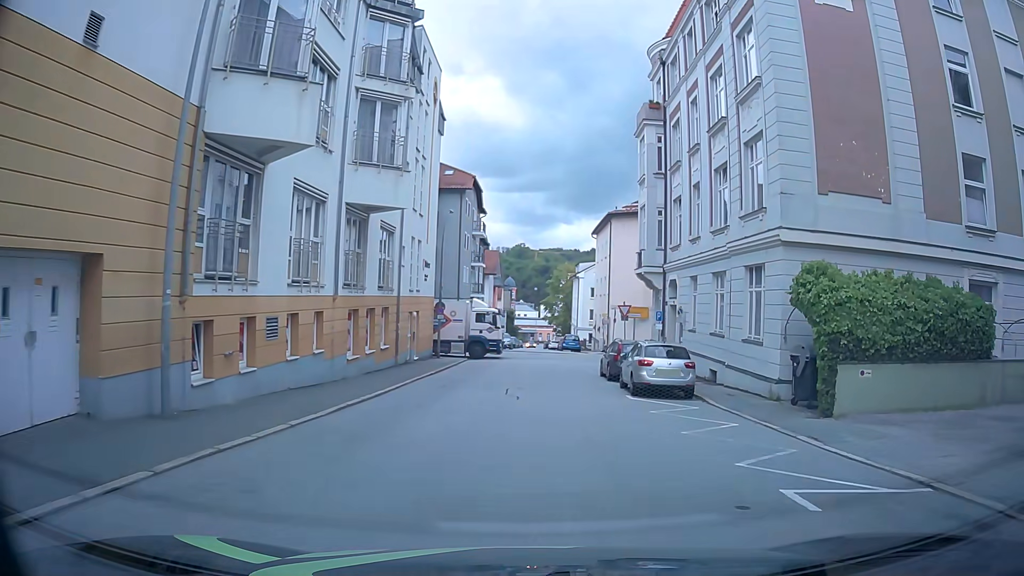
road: residential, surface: asphalt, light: Day
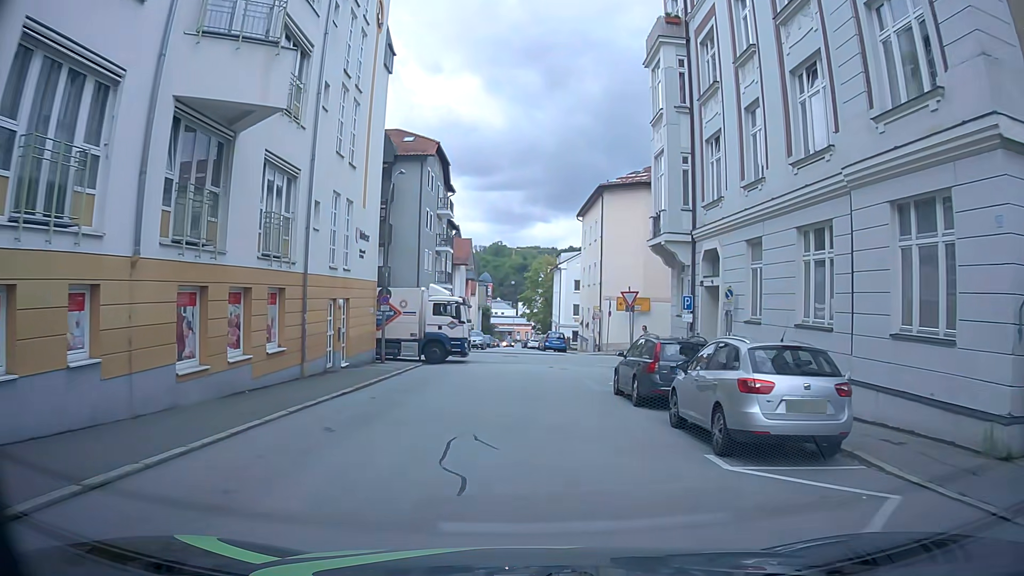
(+0.2, +9.6) m; +3°
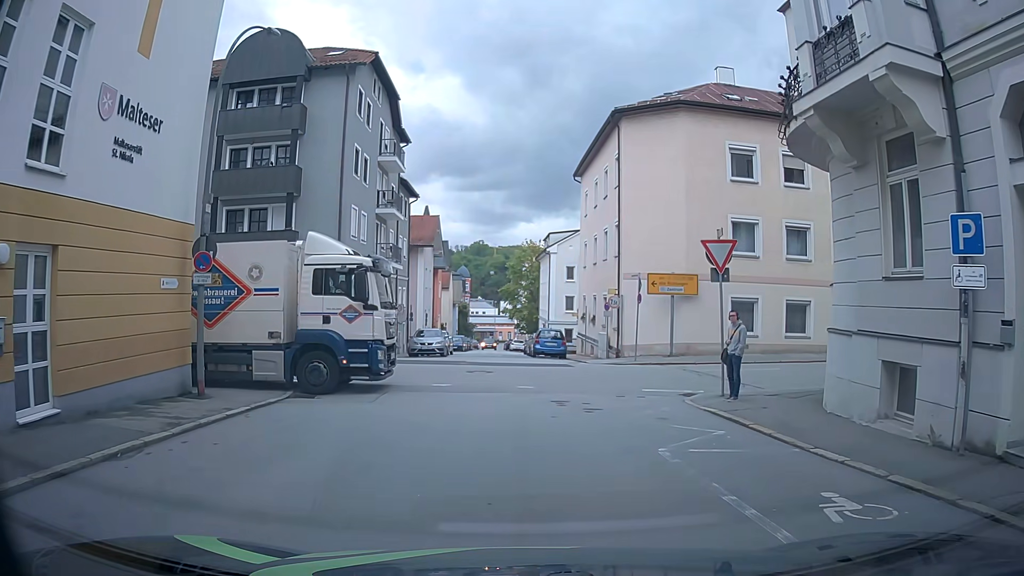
(-0.2, +15.3) m; +2°
